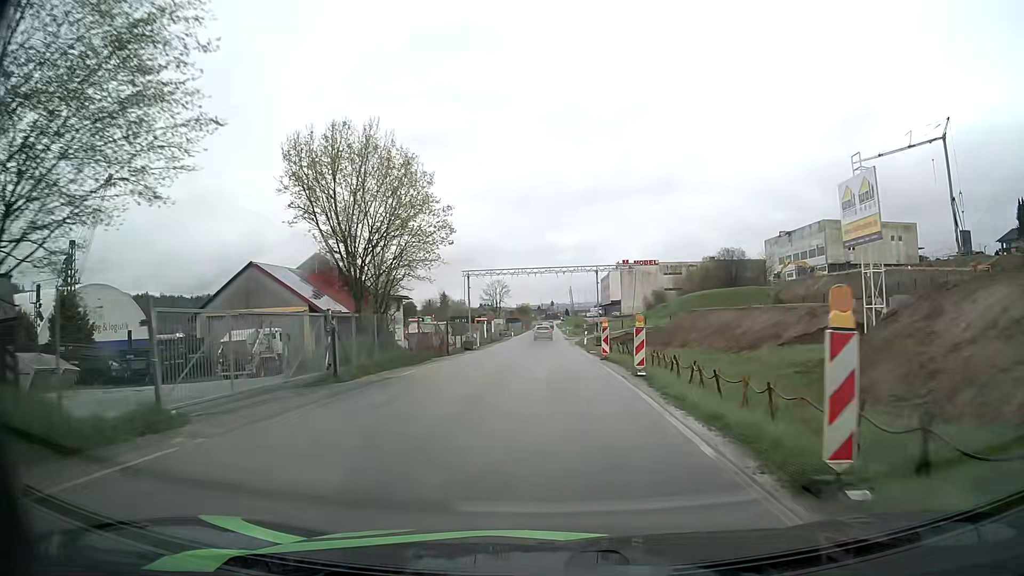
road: unclassified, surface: asphalt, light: Day
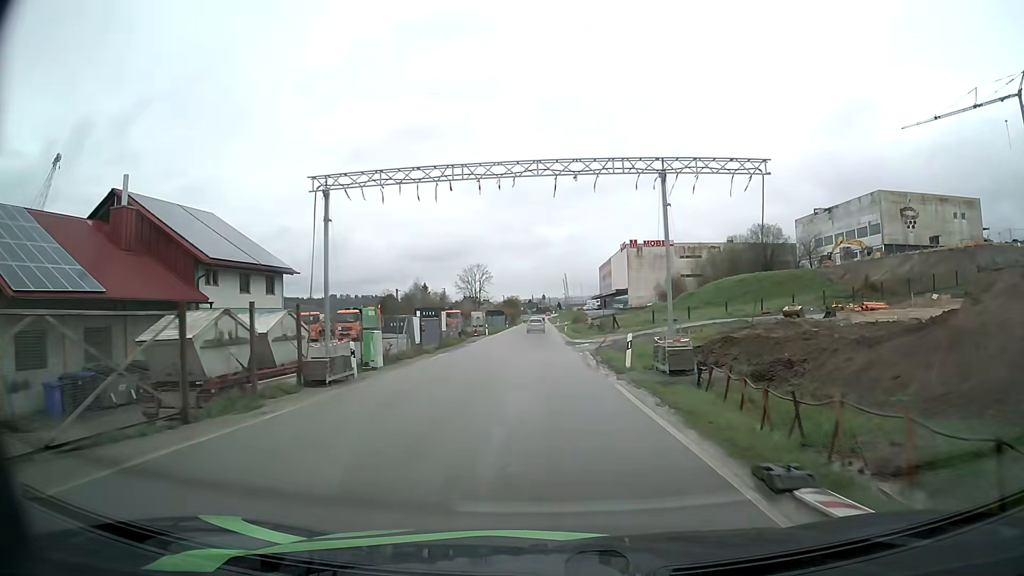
(+0.2, +30.2) m; +1°
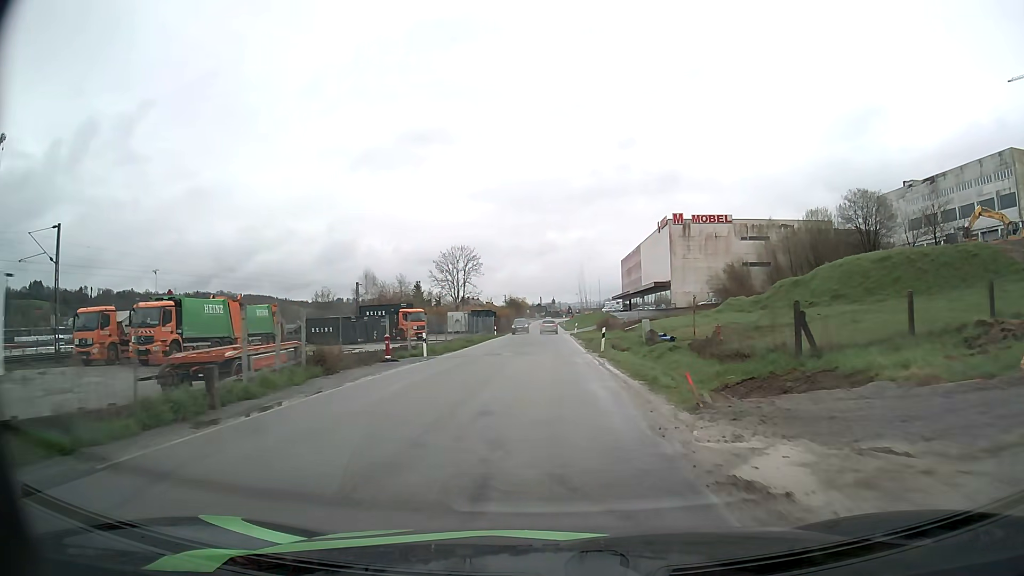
(-0.1, +38.5) m; -1°
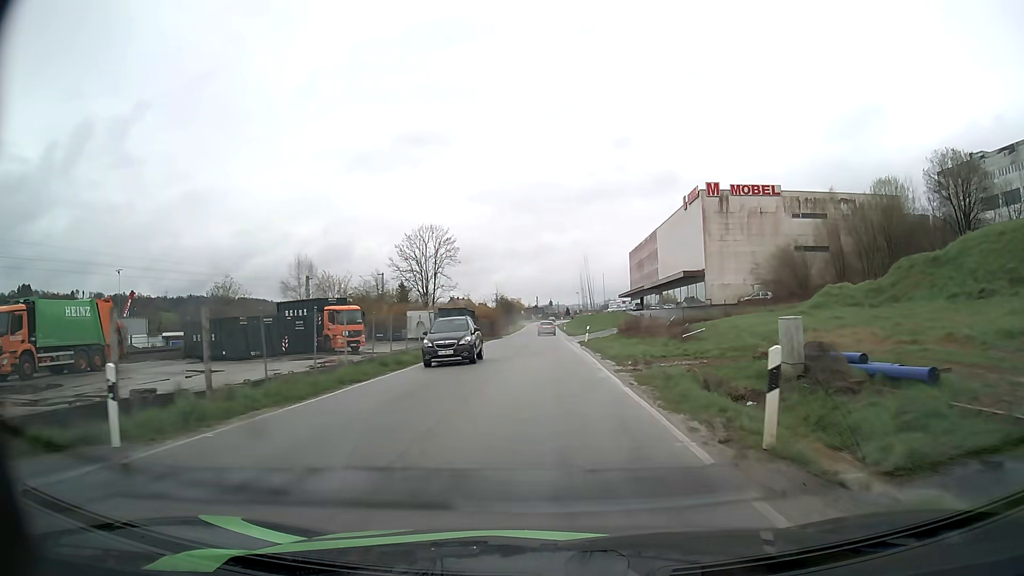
(+0.1, +23.0) m; 0°
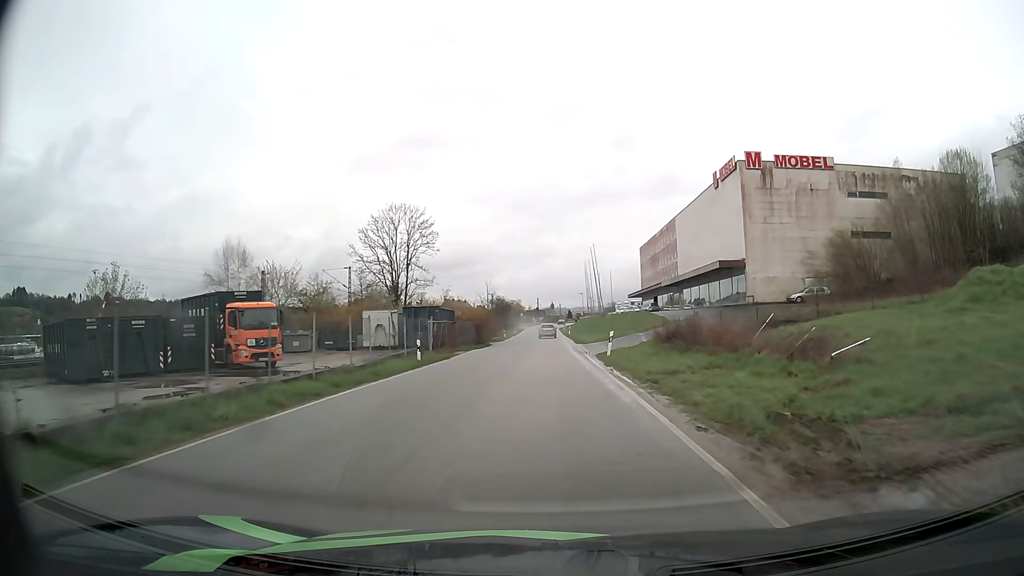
(0.0, +15.3) m; 0°
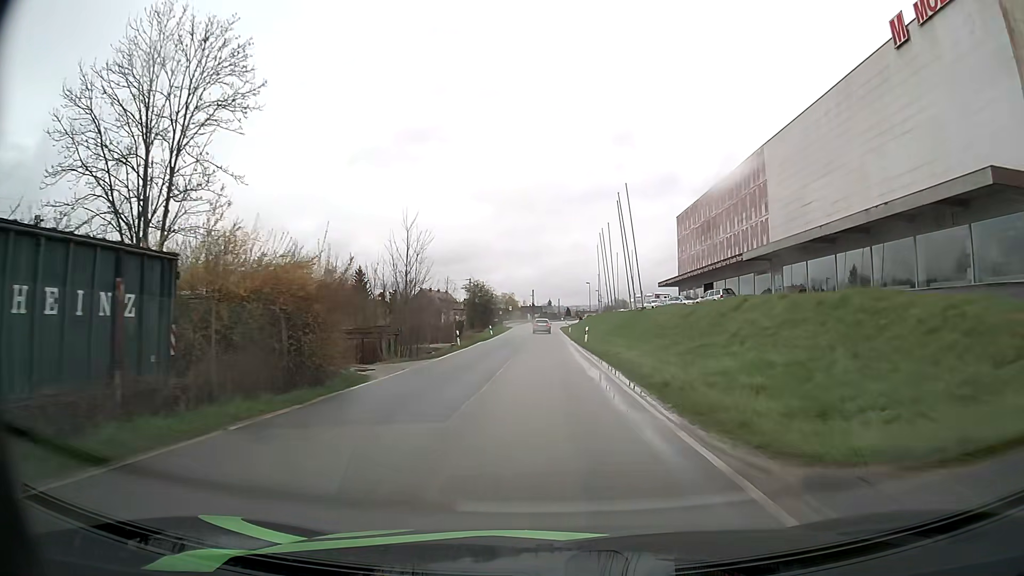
(-0.1, +39.3) m; 0°
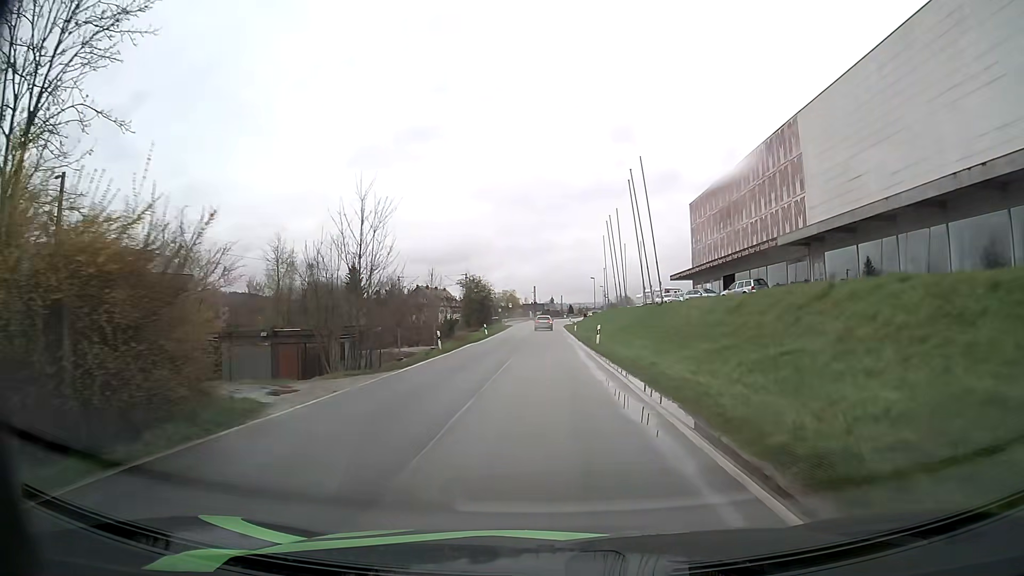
(0.0, +7.9) m; 0°
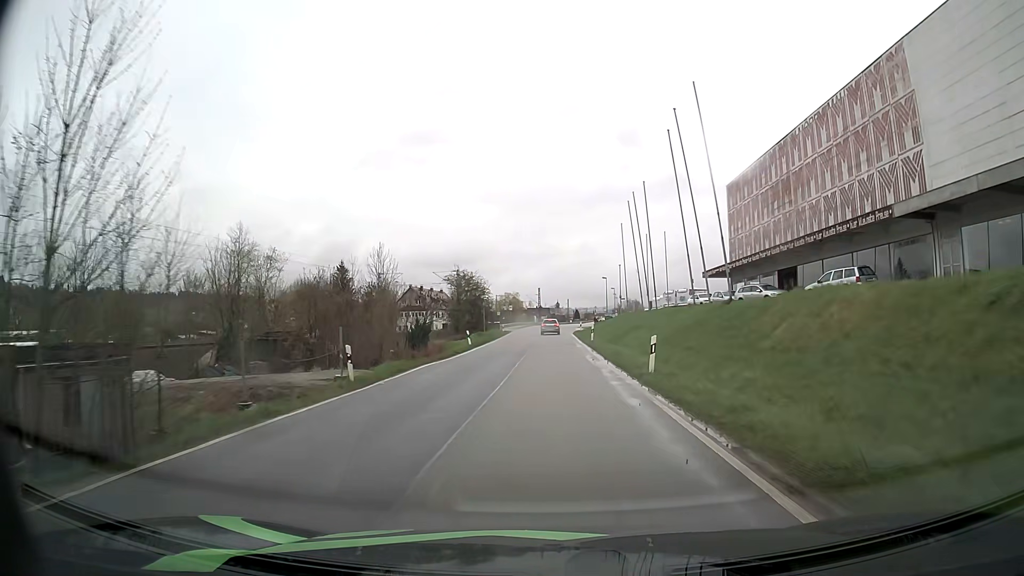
(-0.1, +15.6) m; 0°
(0, +10) (0, +20) (0, +30) (0, +40) (0, +50) (0, +60) (0, +70) (0, +80) (+1, +90) (+2, +100) m
